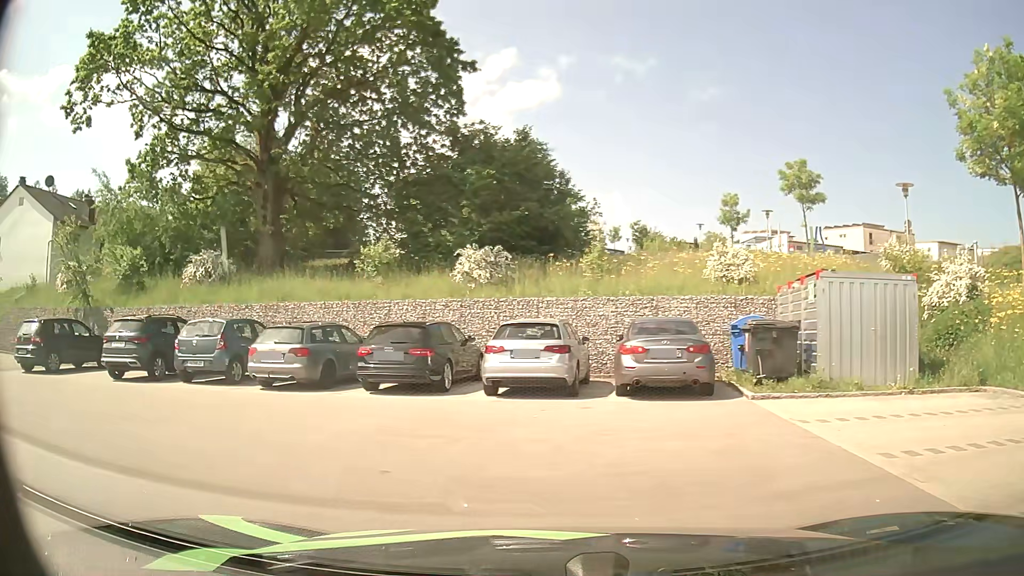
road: residential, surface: asphalt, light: Day
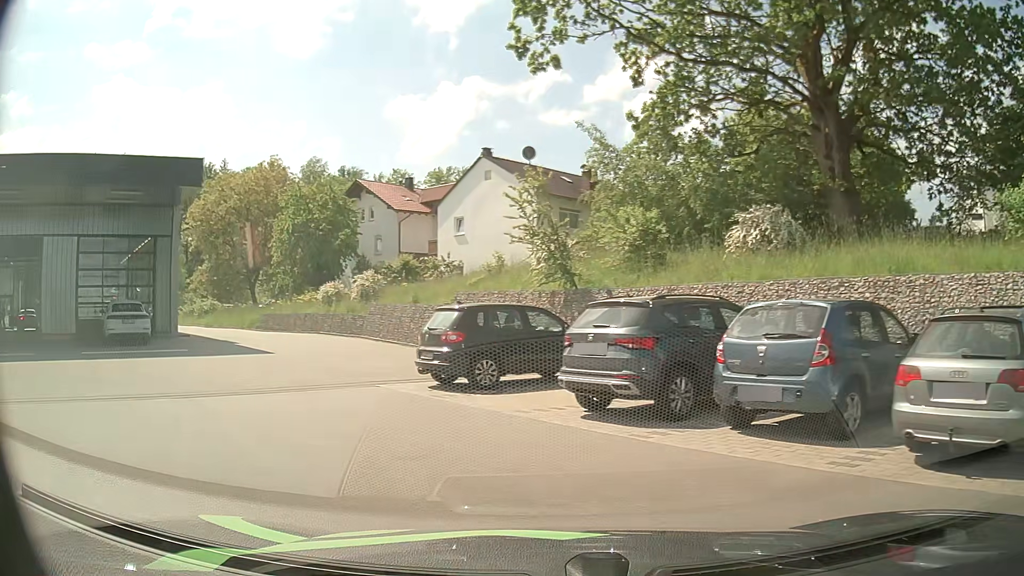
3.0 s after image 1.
(-3.2, +7.9) m; -46°
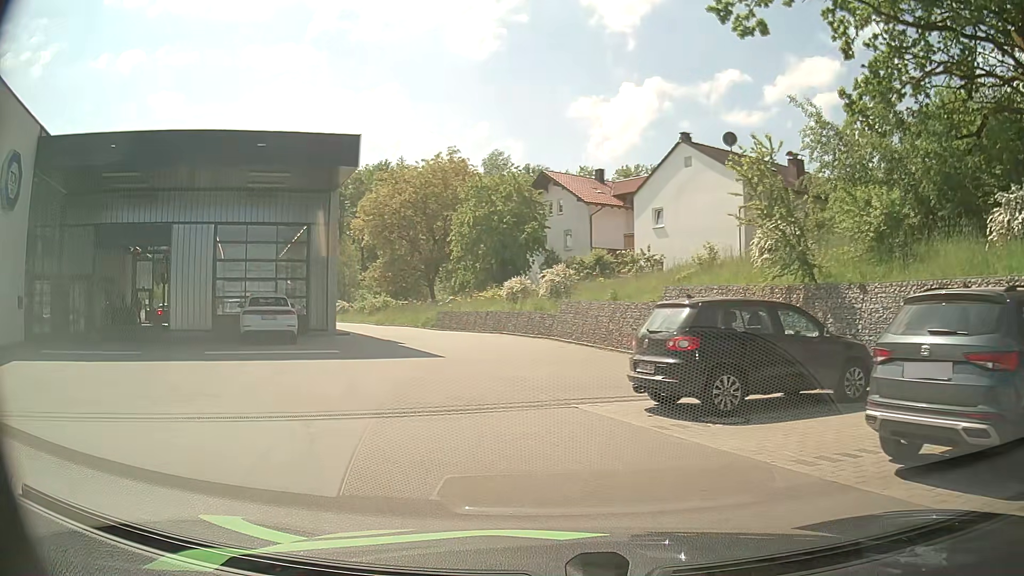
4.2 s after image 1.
(-0.5, +3.5) m; -15°
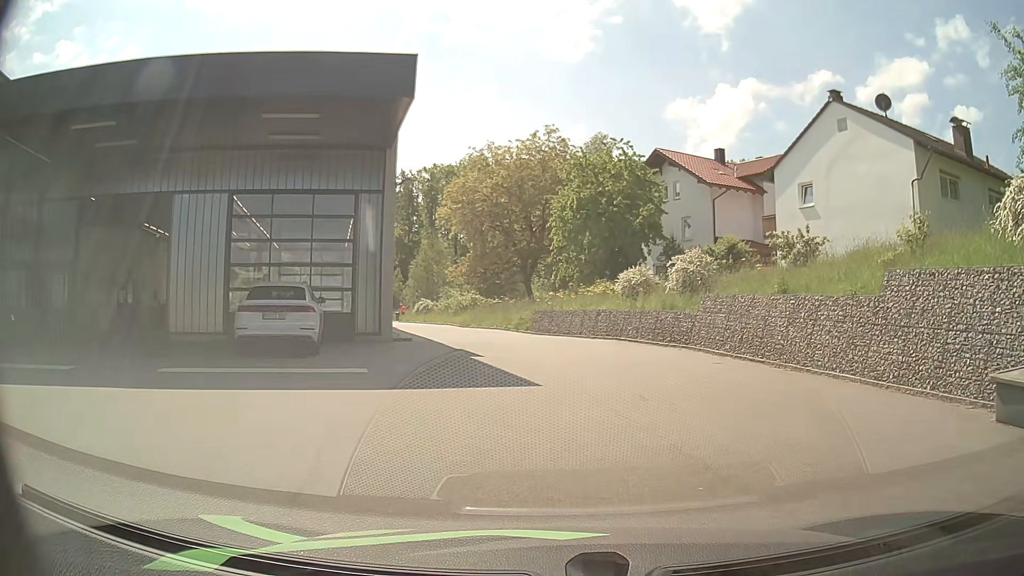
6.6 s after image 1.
(-0.9, +7.6) m; -9°
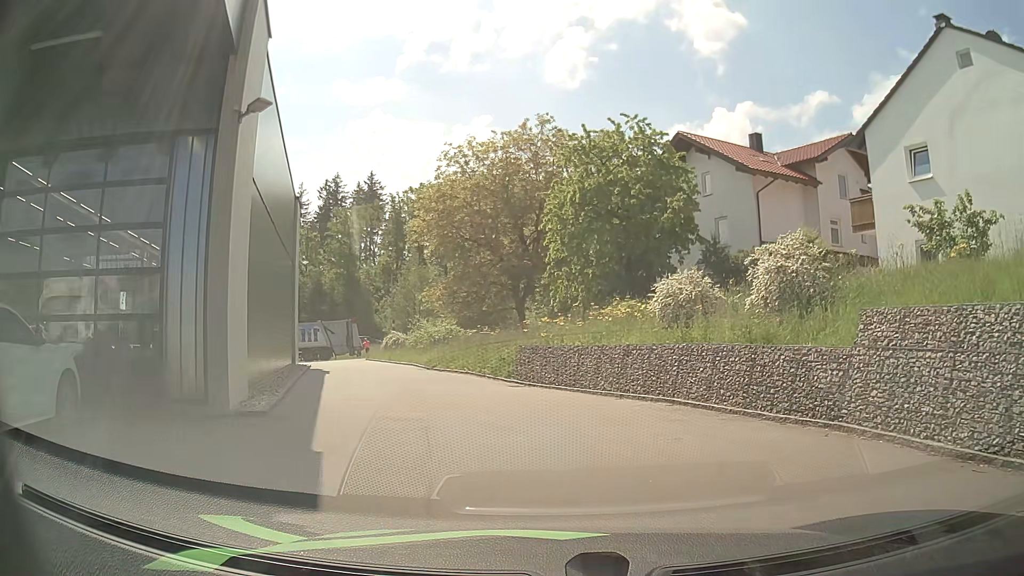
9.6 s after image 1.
(+0.2, +10.7) m; 0°
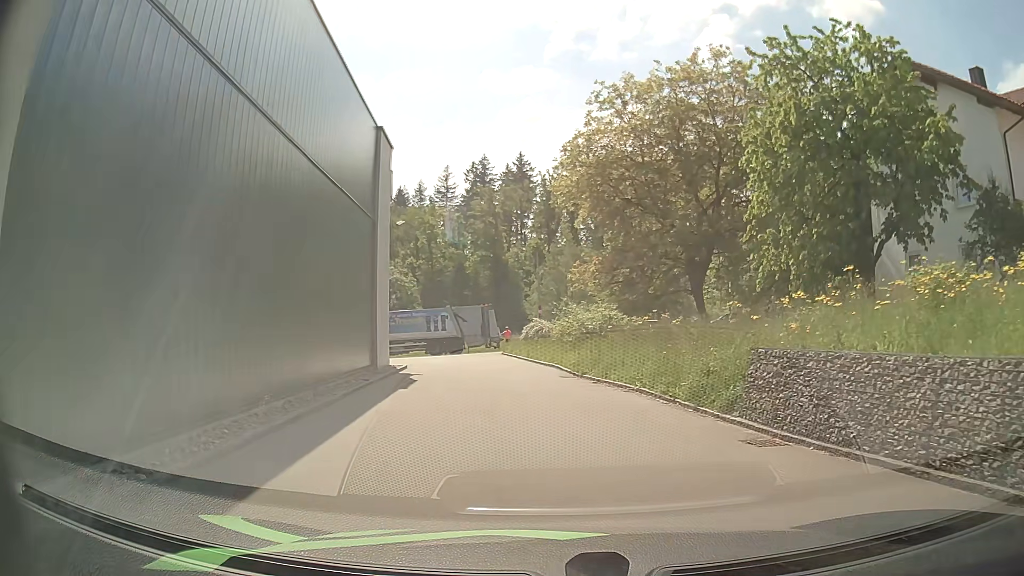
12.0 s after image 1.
(-1.2, +9.8) m; -14°
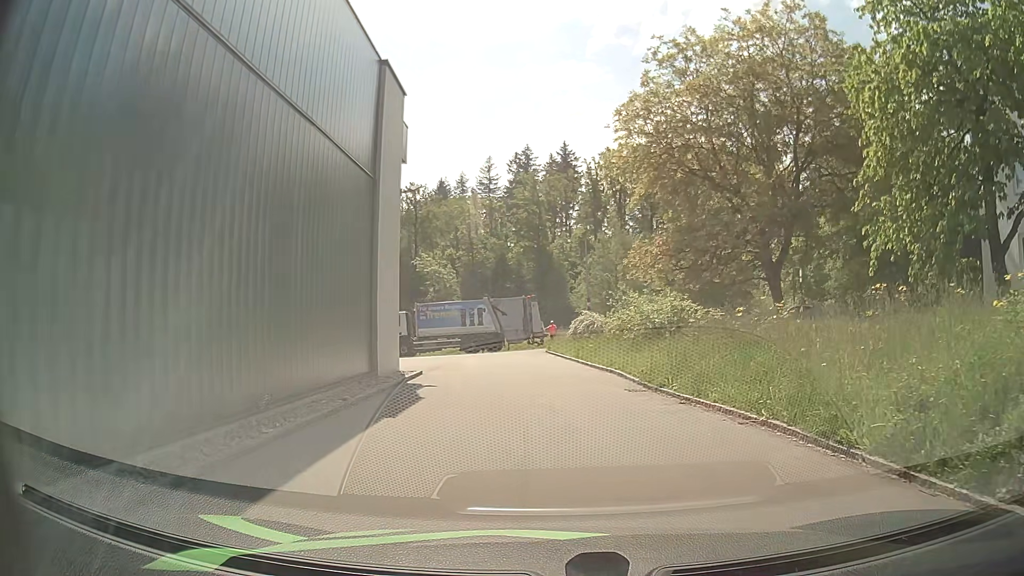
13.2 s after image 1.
(-0.3, +5.3) m; -4°
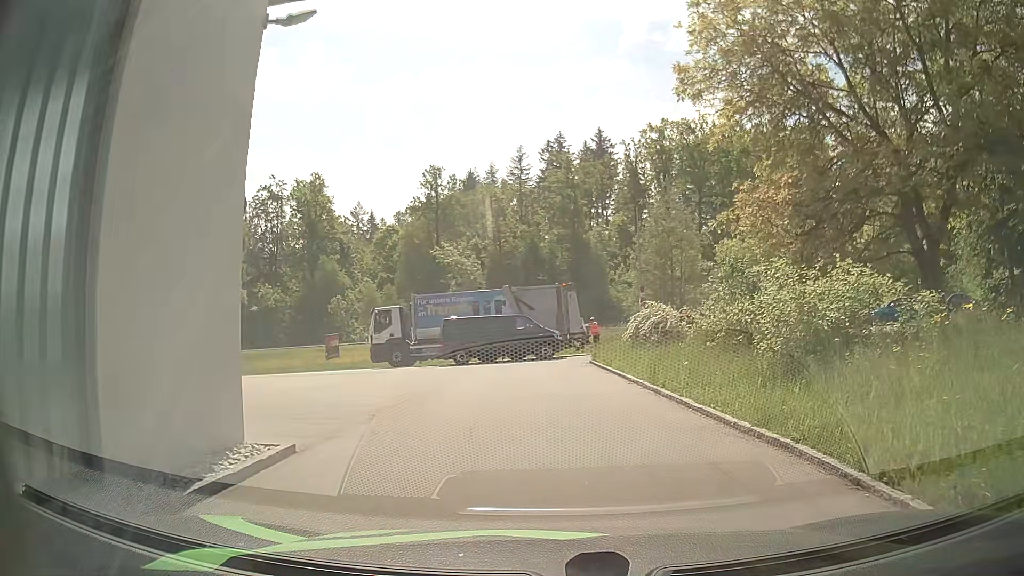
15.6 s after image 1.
(-0.1, +10.9) m; -2°
